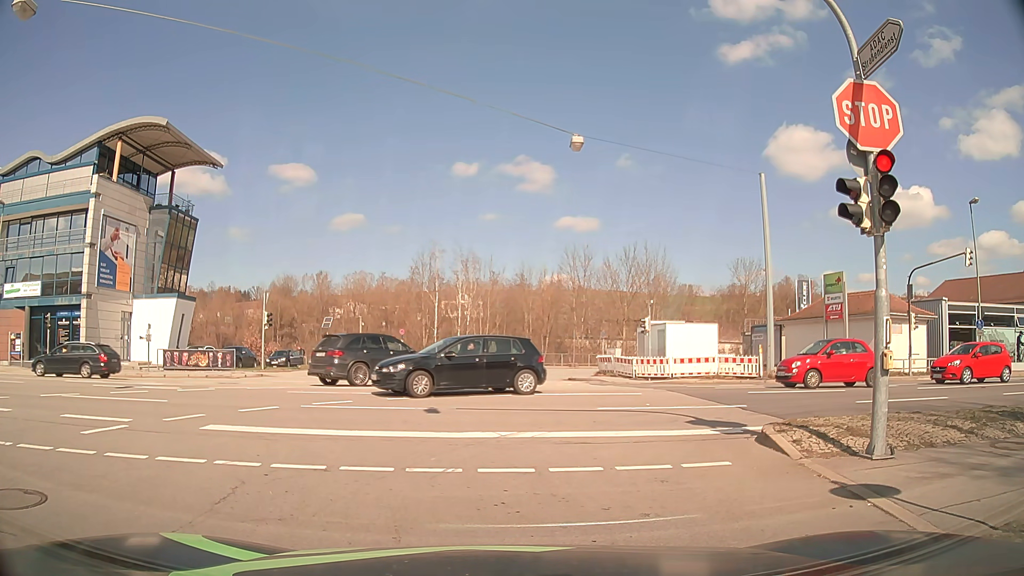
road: tertiary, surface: asphalt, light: Day
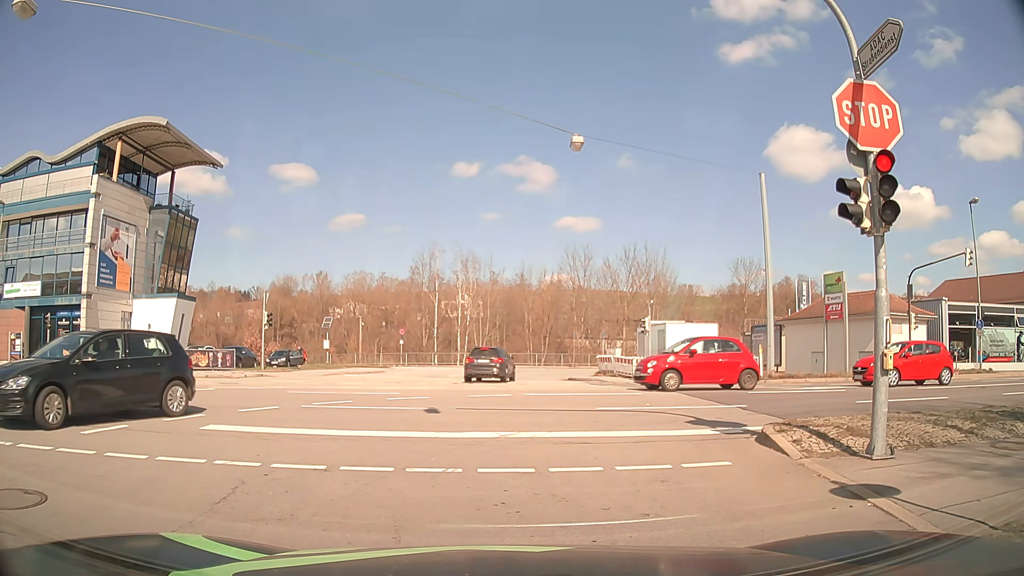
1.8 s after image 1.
(0.0, 0.0) m; 0°
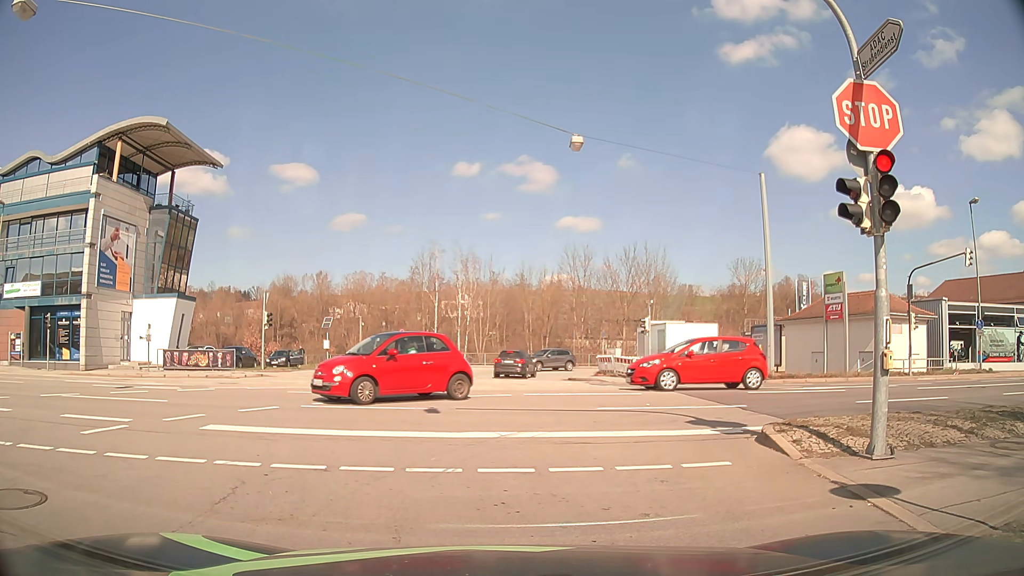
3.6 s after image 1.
(0.0, 0.0) m; 0°
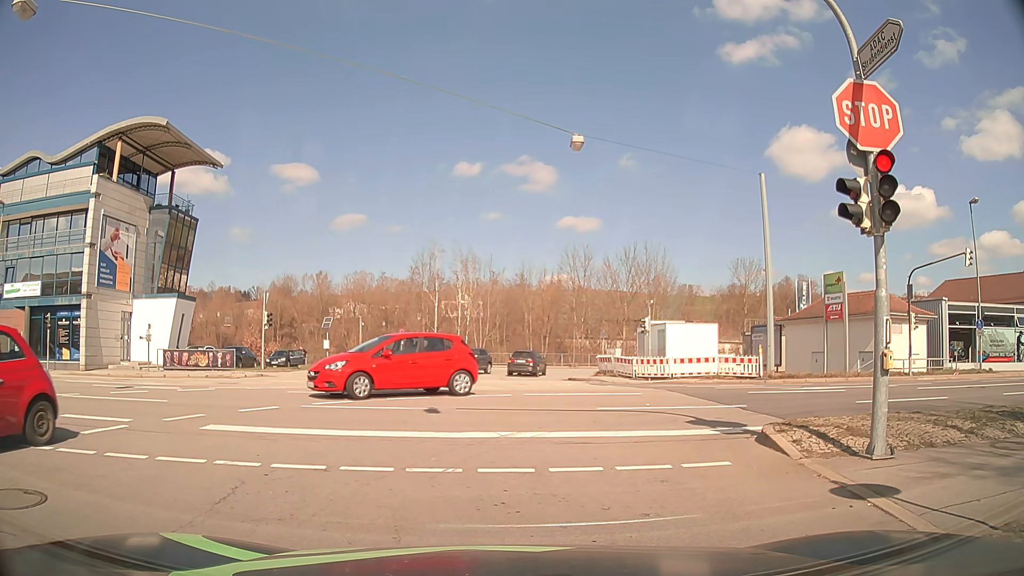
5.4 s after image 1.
(0.0, 0.0) m; 0°
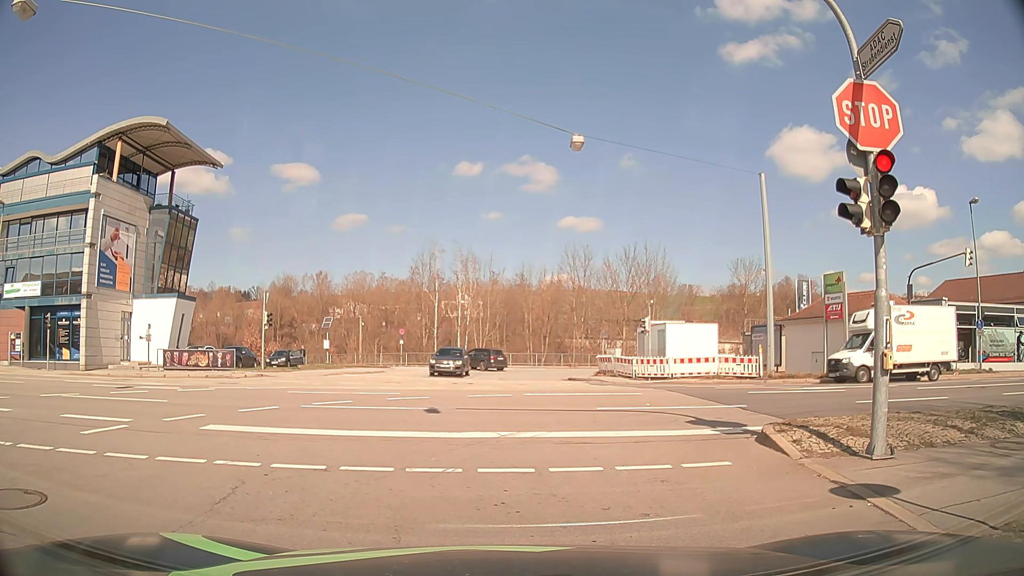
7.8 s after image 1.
(0.0, 0.0) m; 0°
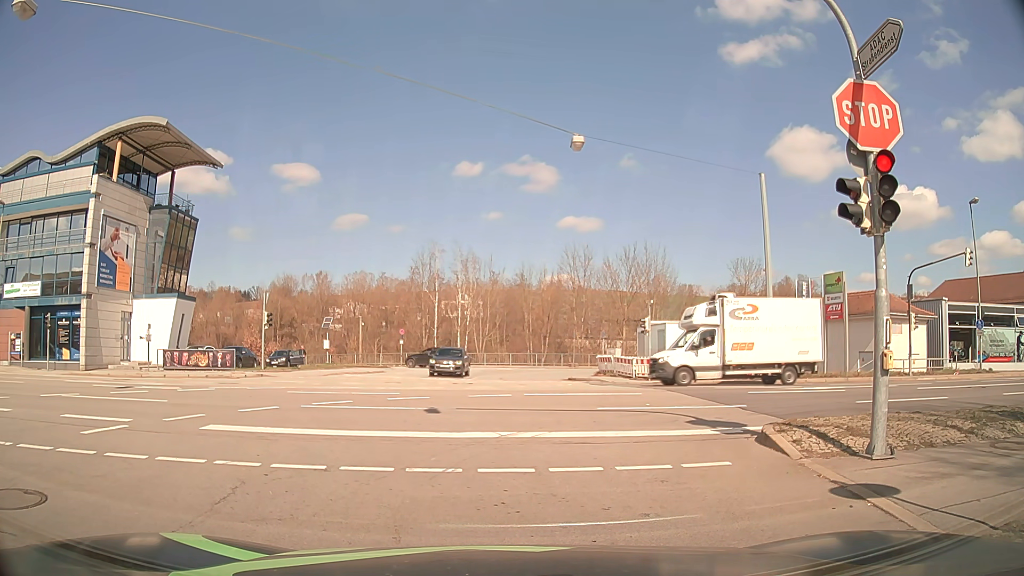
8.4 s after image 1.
(0.0, 0.0) m; 0°
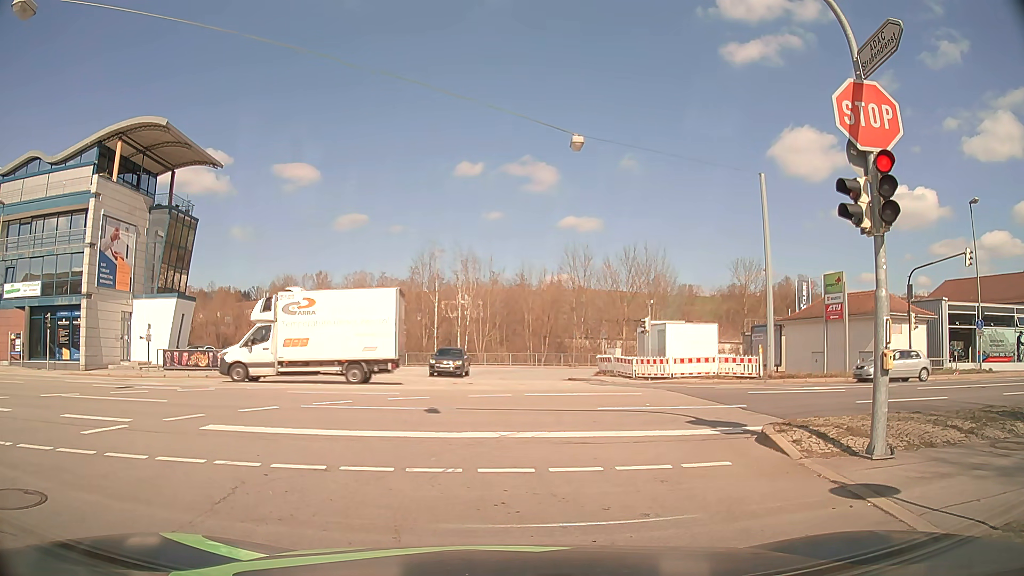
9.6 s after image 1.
(0.0, 0.0) m; 0°
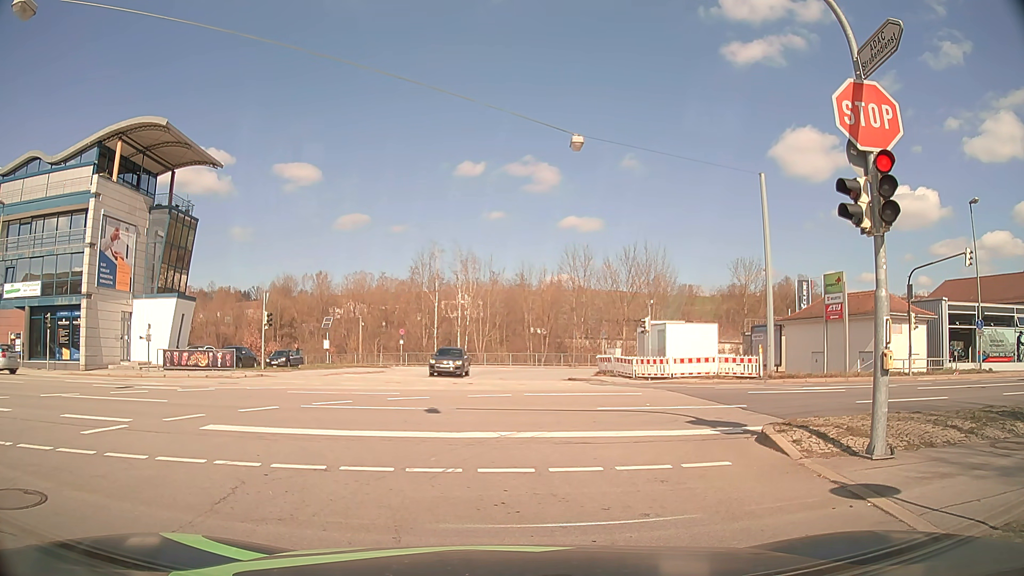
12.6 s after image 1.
(0.0, 0.0) m; 0°
(-1, +10) (-6, +19) (-14, +24) (-24, +26) (-34, +26) (-44, +26) (-54, +25) (-64, +25) (-74, +25) (-84, +25) m
